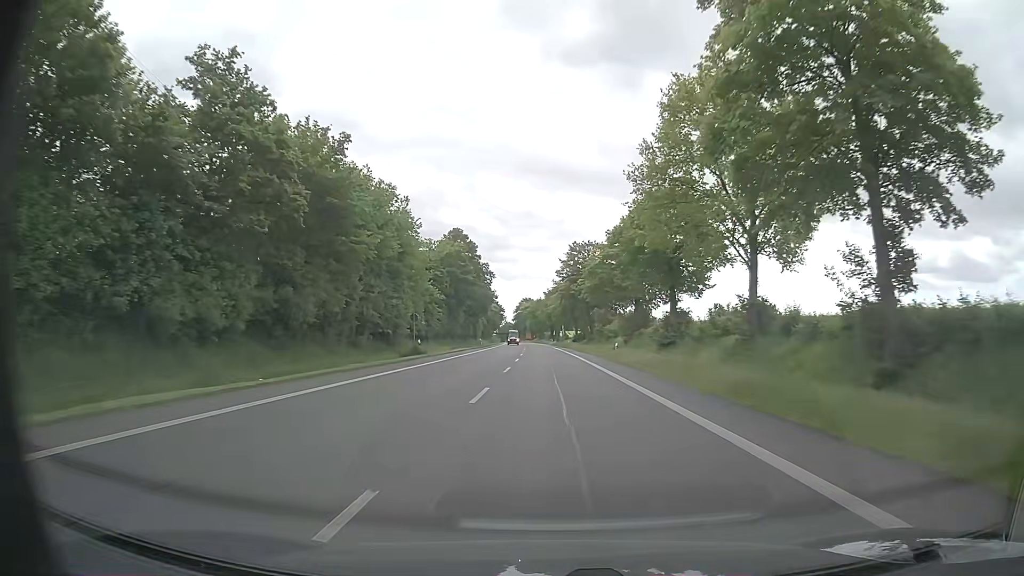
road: primary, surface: asphalt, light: Day
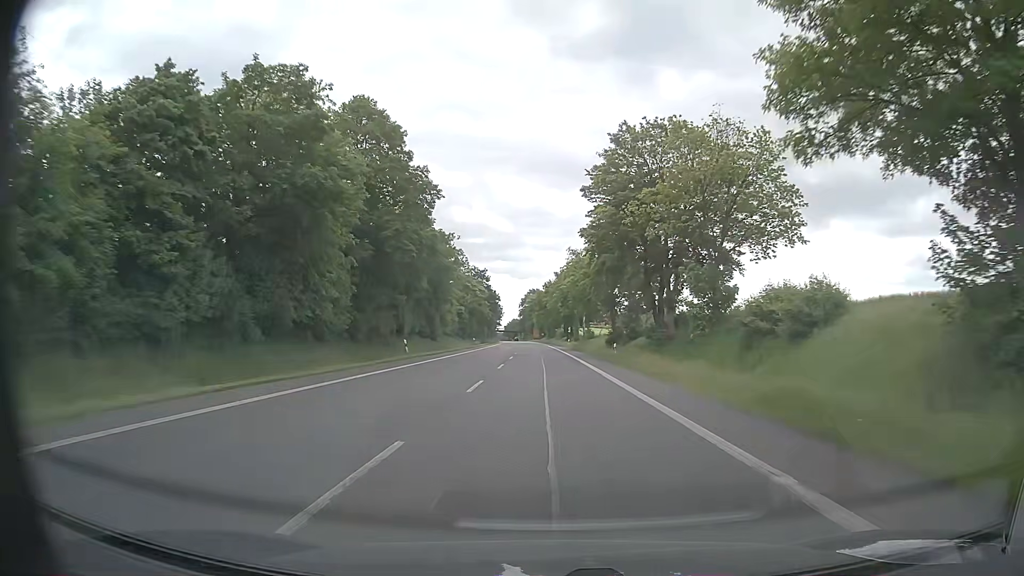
(-0.7, +56.4) m; -1°
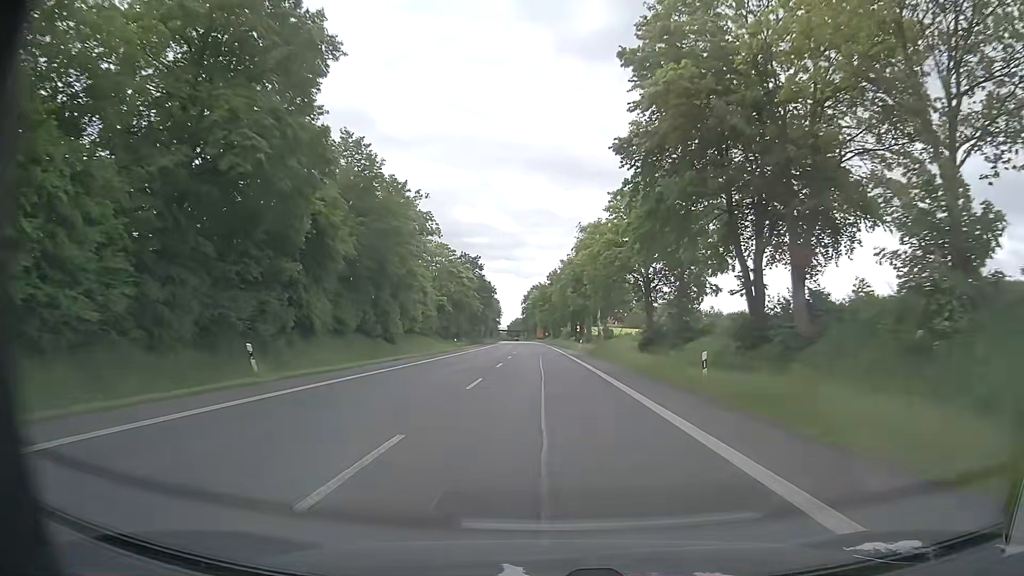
(-0.1, +22.6) m; 0°
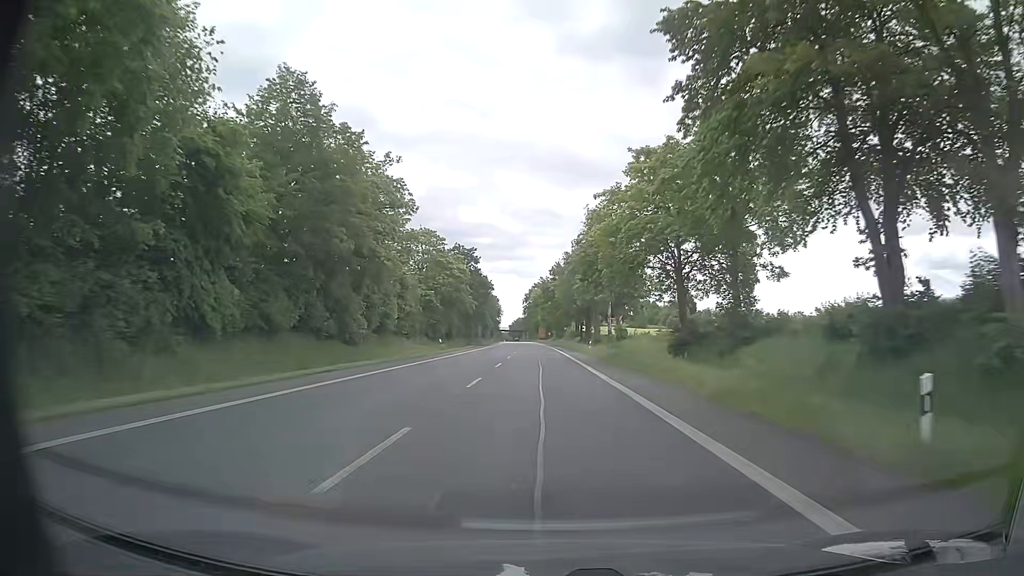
(0.0, +11.3) m; 0°
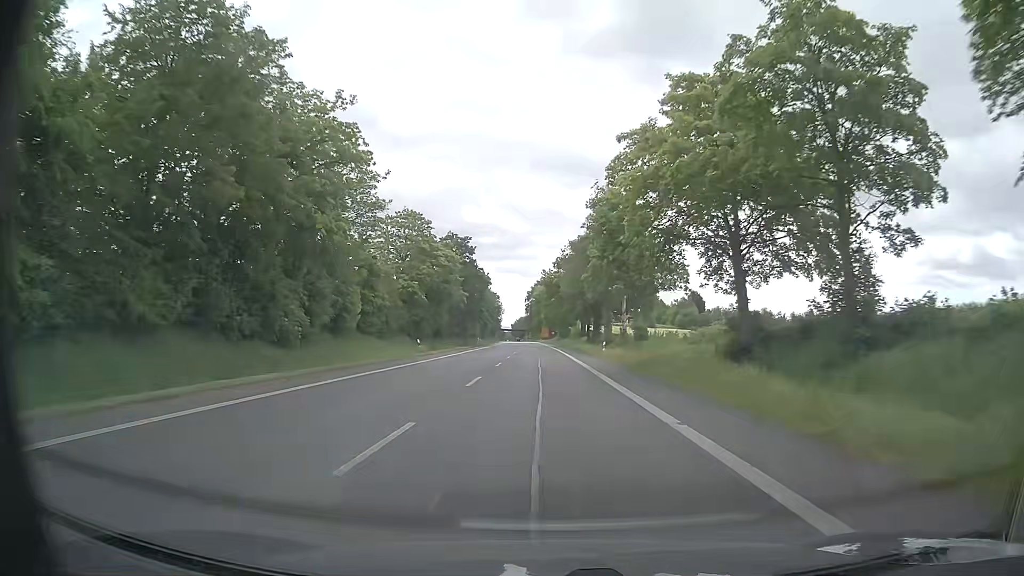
(0.0, +11.3) m; 0°
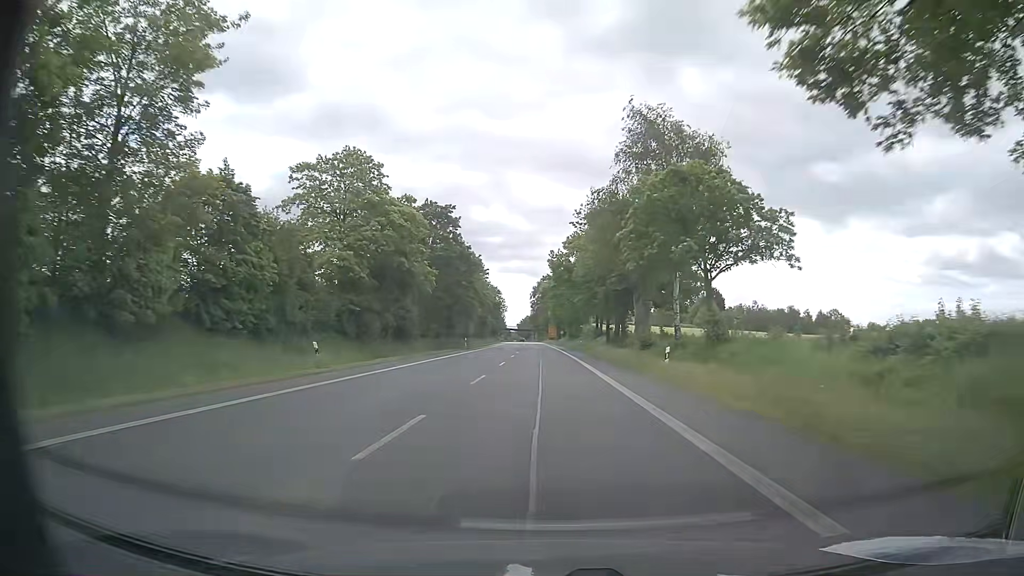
(0.0, +22.6) m; 0°
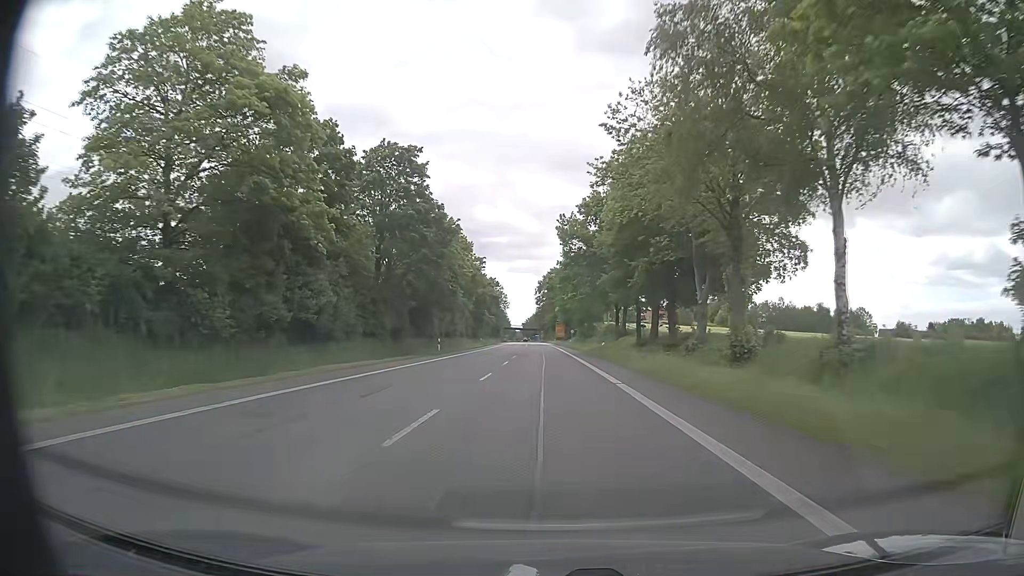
(-0.1, +22.6) m; -1°
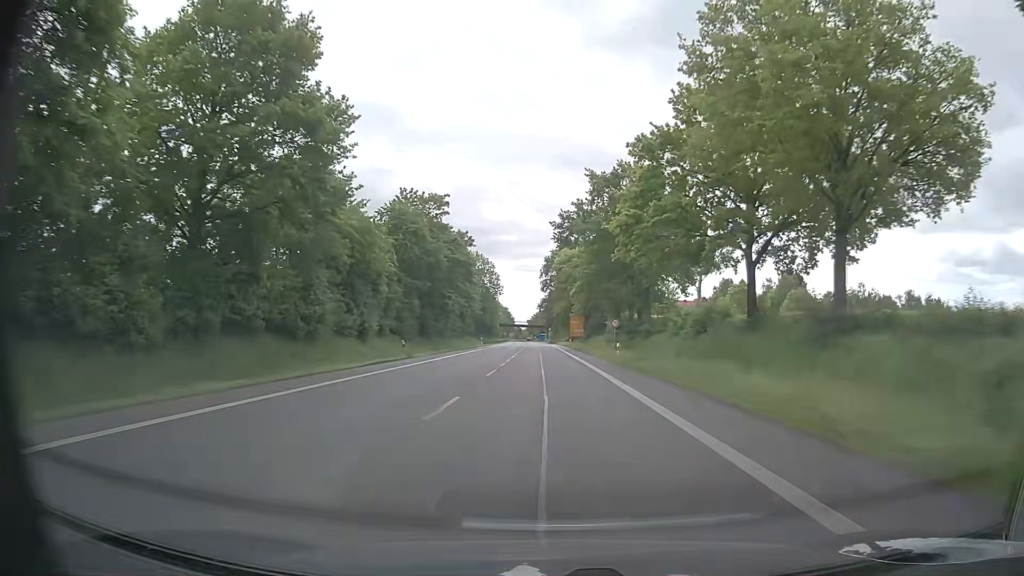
(-0.3, +56.5) m; -1°
(0, +10) (0, +20) (0, +30) (0, +40) (0, +50) (0, +60) (-1, +70) (-1, +80) (-1, +90) (-1, +100) m
